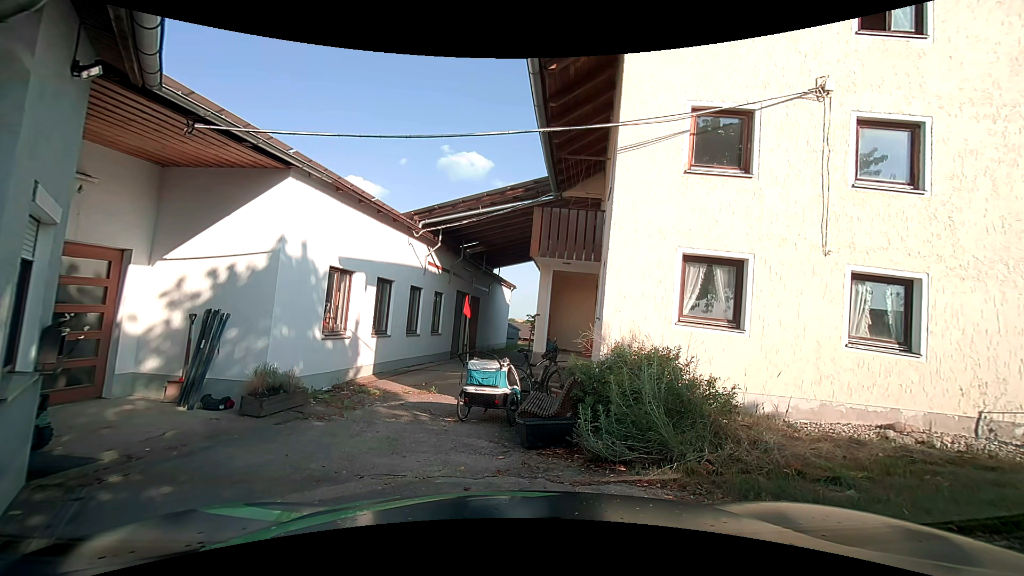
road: unclassified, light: Day
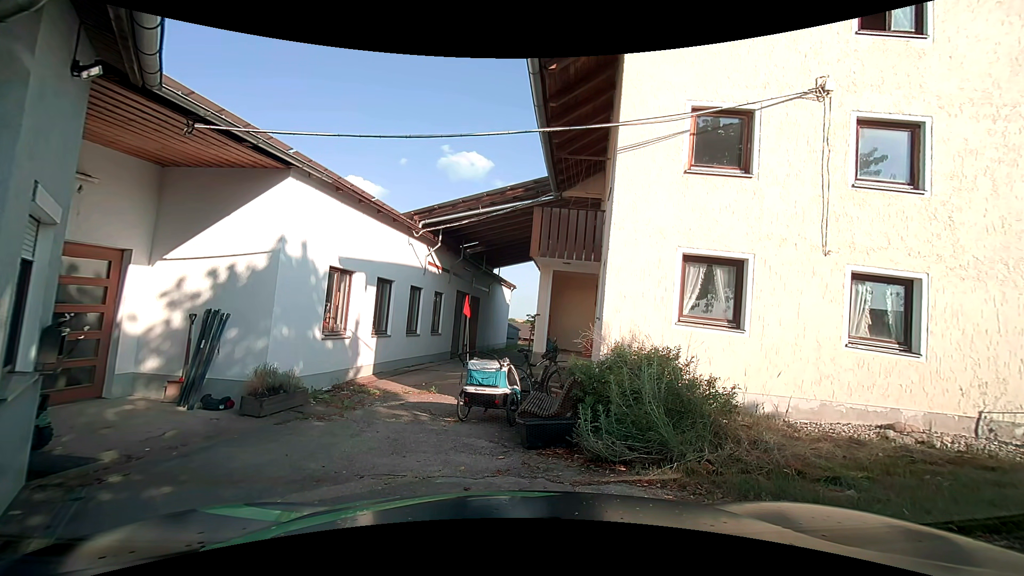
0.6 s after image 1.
(0.0, 0.0) m; 0°
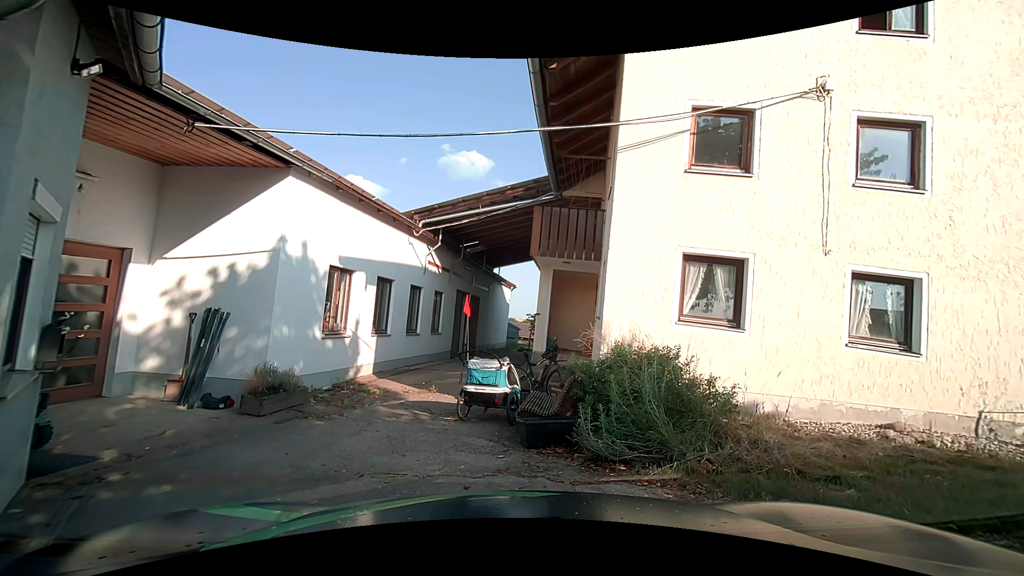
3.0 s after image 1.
(0.0, 0.0) m; 0°
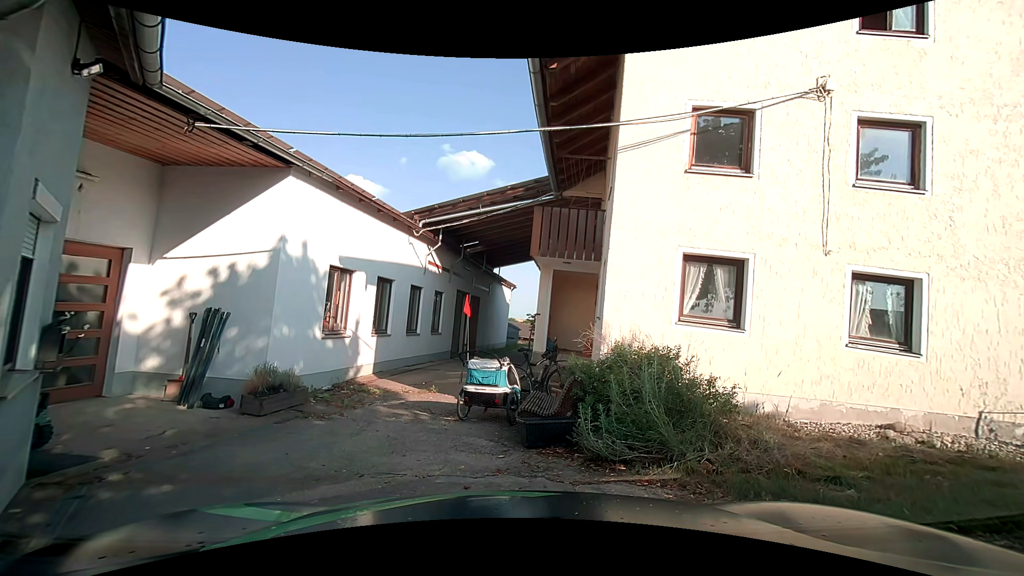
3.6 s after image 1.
(0.0, 0.0) m; 0°
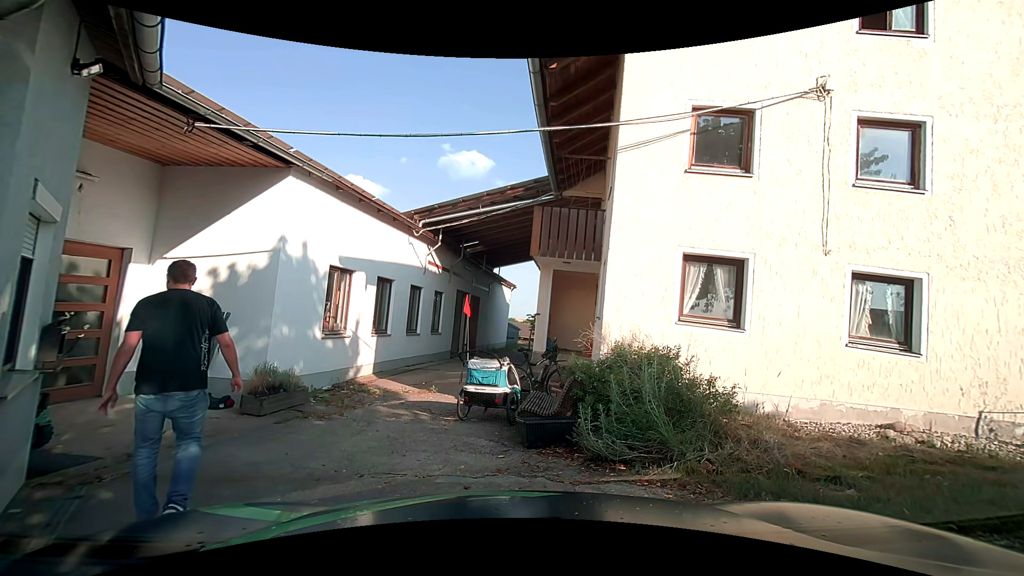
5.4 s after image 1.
(0.0, 0.0) m; 0°
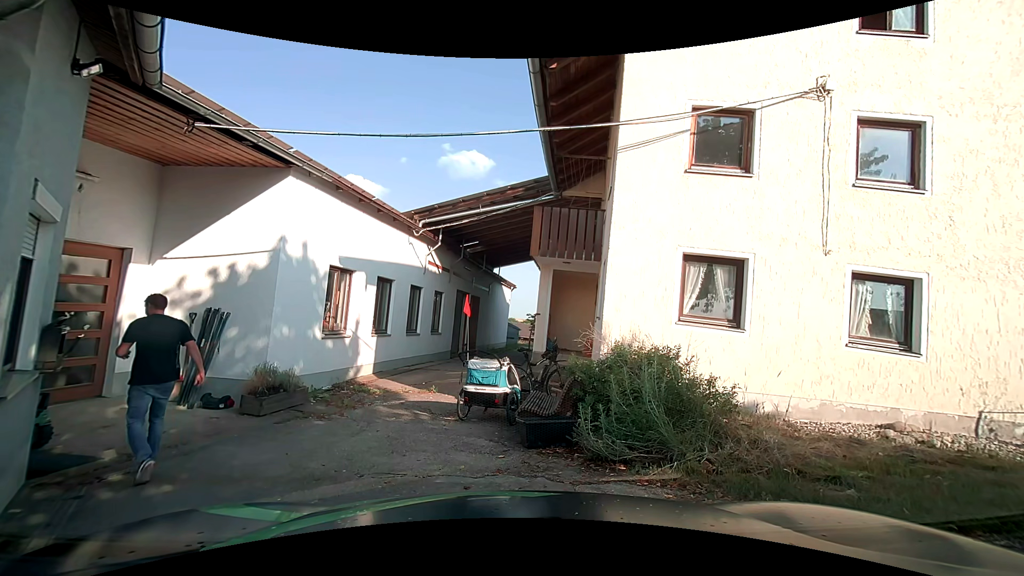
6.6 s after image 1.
(0.0, 0.0) m; 0°
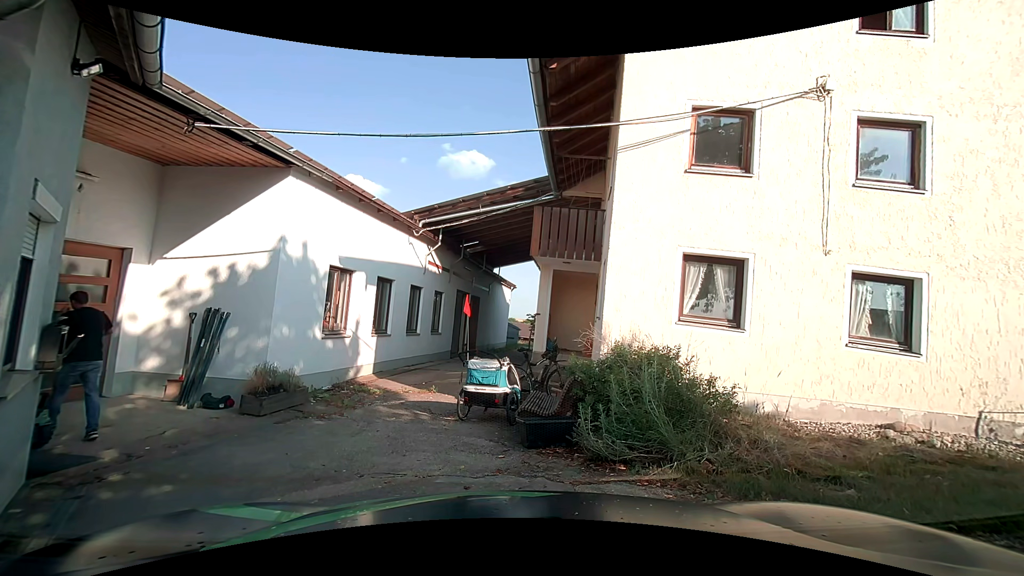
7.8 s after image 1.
(0.0, 0.0) m; 0°
